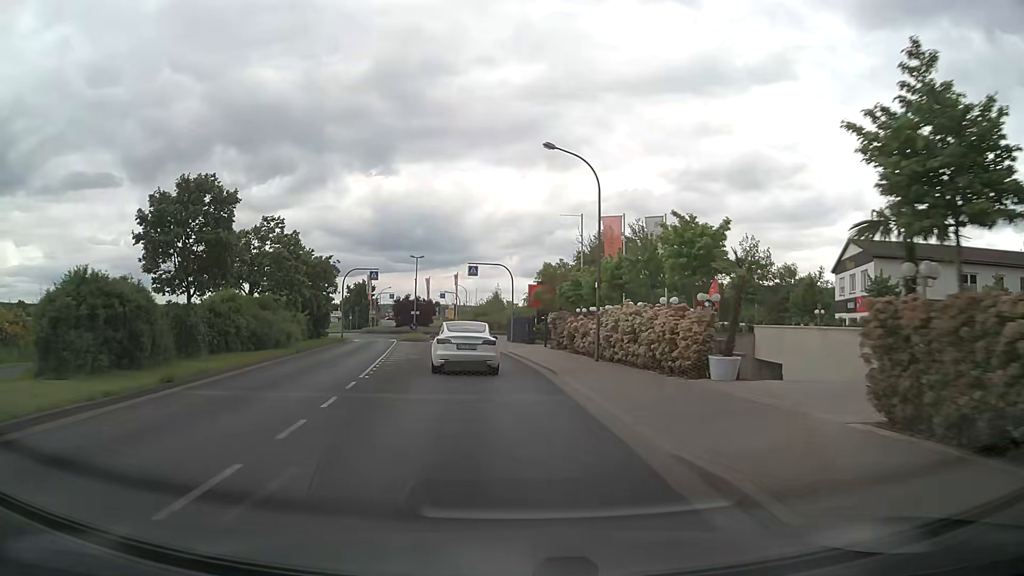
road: tertiary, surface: asphalt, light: Day
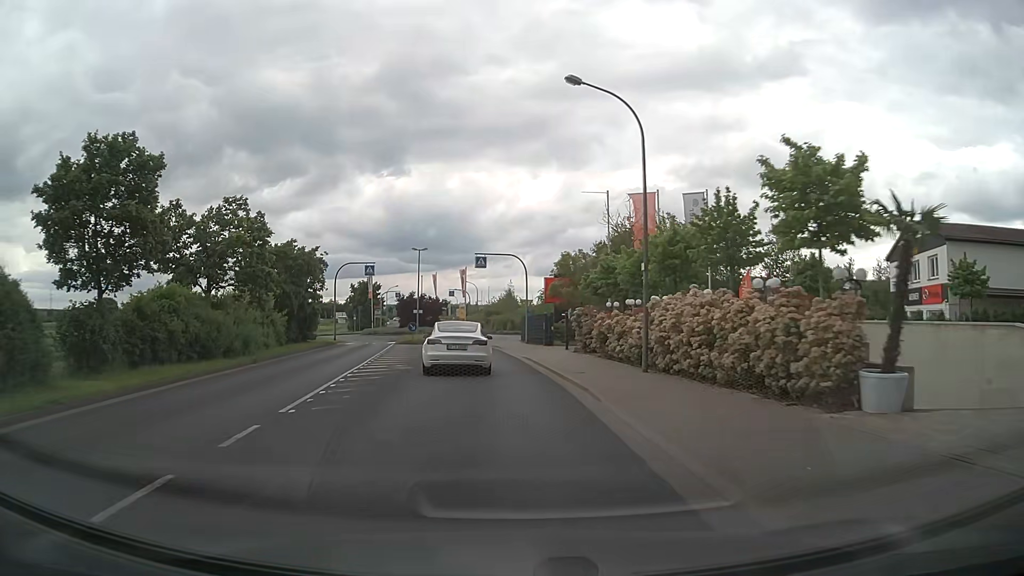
(0.0, +6.6) m; -1°
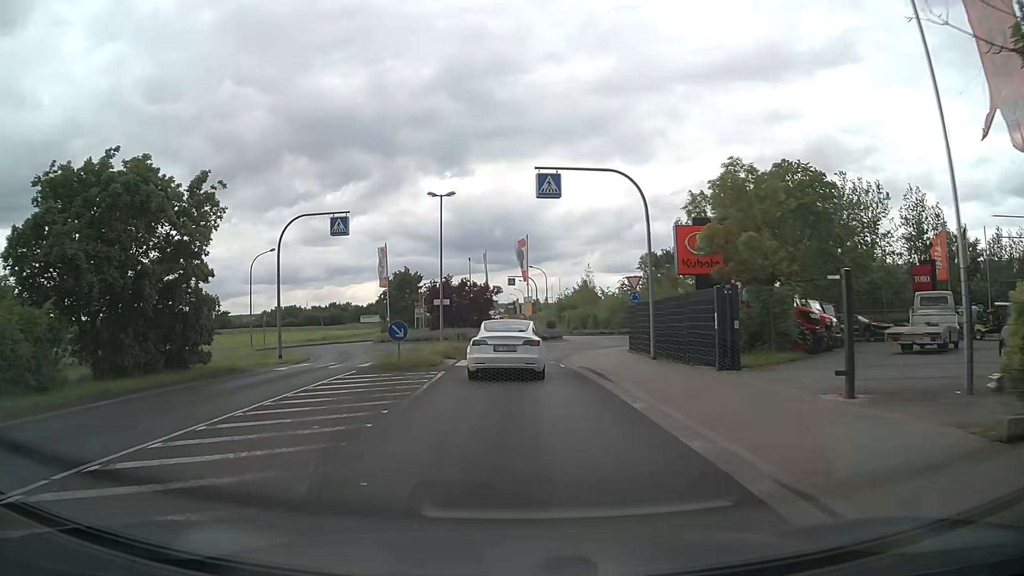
(-1.2, +24.5) m; -6°
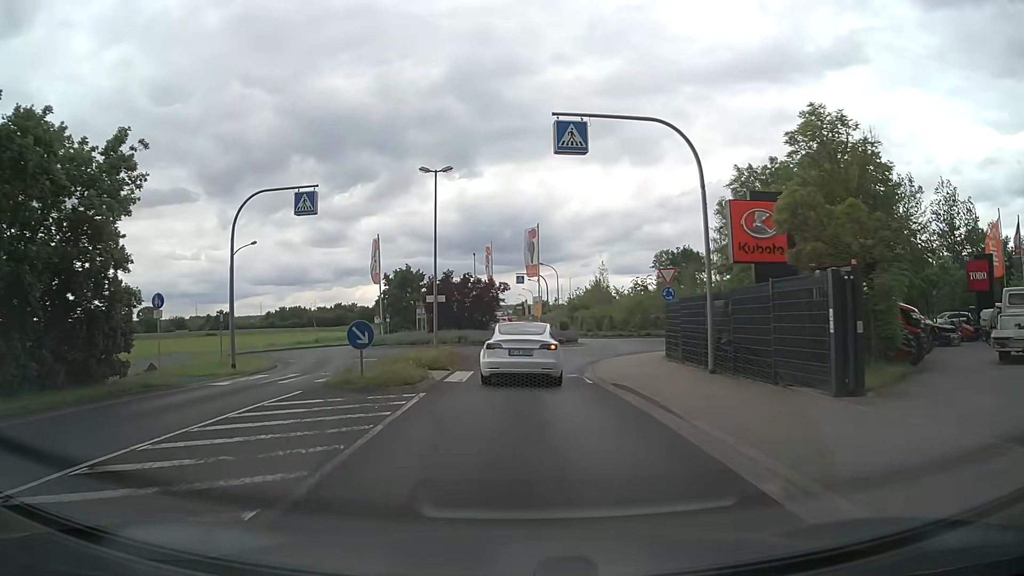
(0.0, +5.6) m; -1°
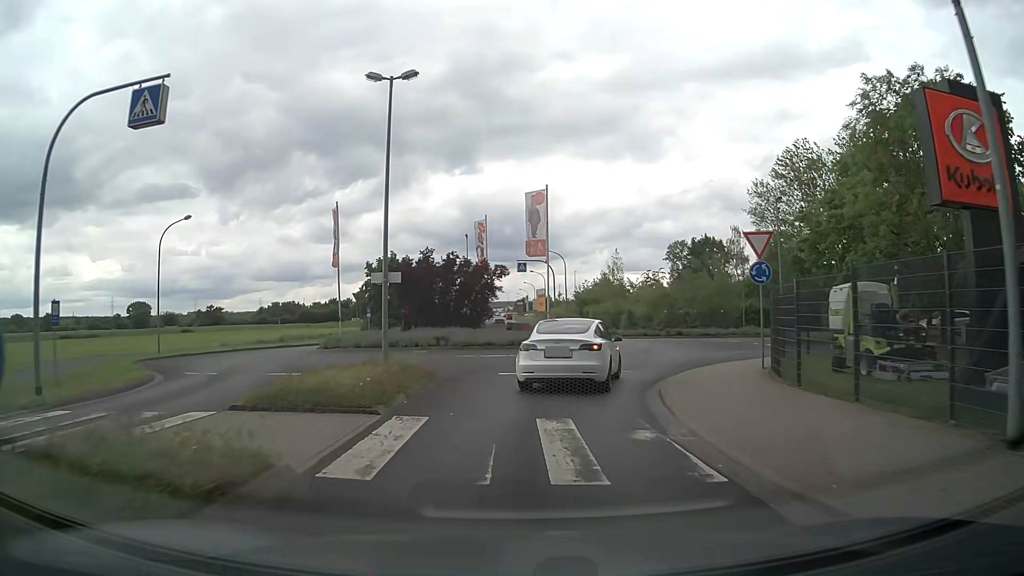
(0.0, +10.5) m; 0°
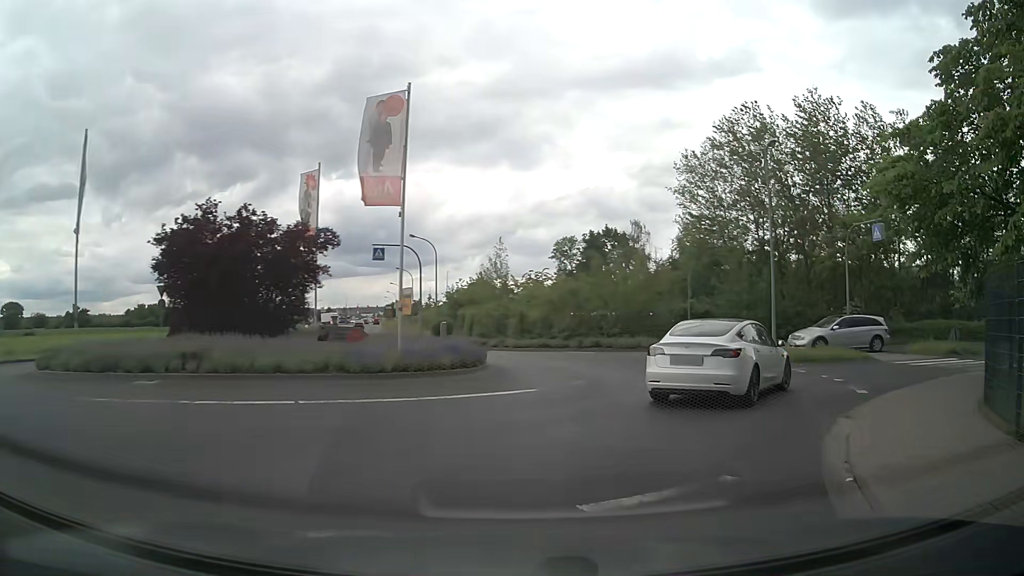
(+0.6, +13.6) m; +10°
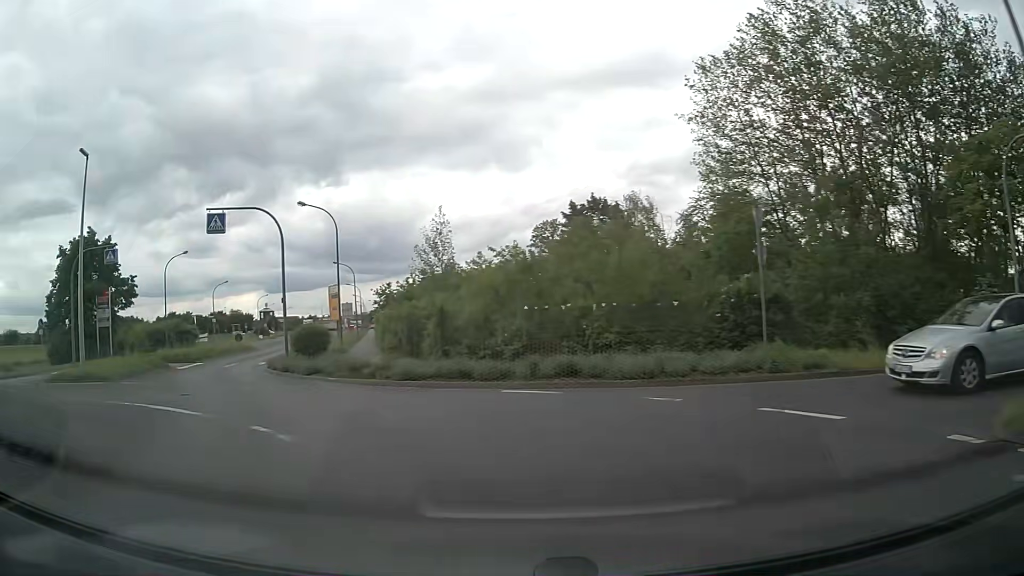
(+2.8, +17.3) m; +3°
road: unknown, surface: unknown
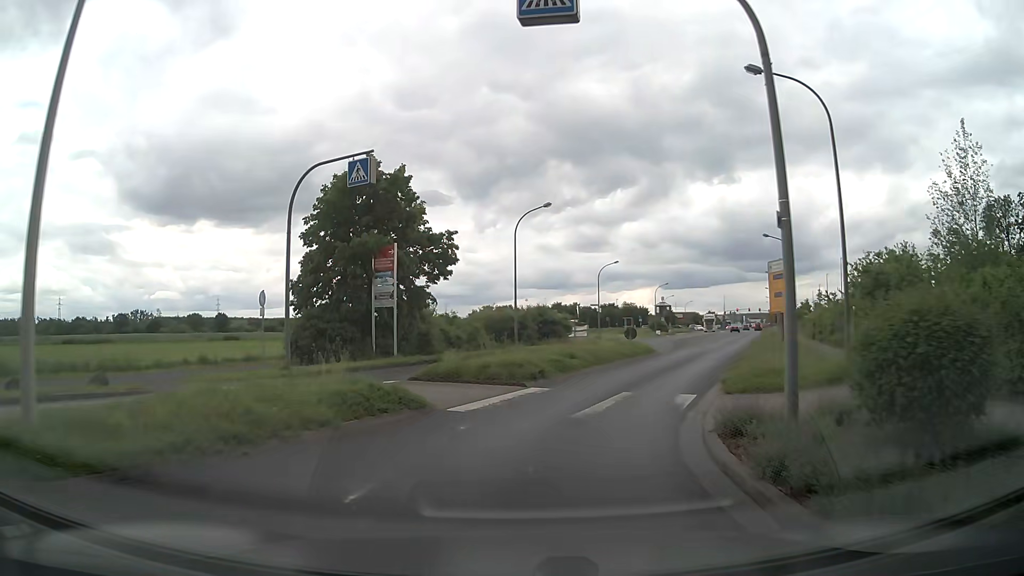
(-6.6, +17.0) m; -37°
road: tertiary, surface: asphalt
